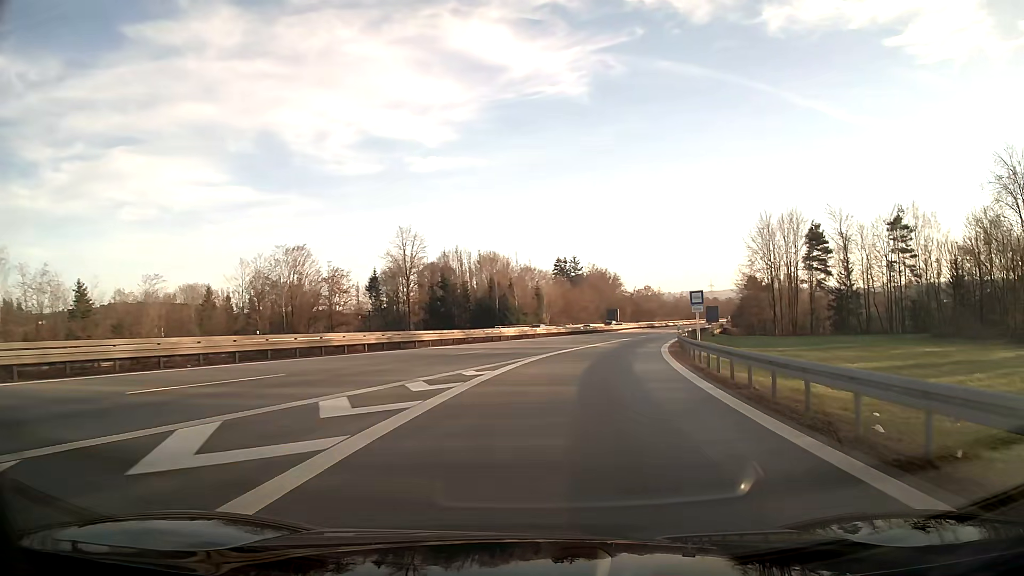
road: motorway_link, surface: asphalt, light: Day
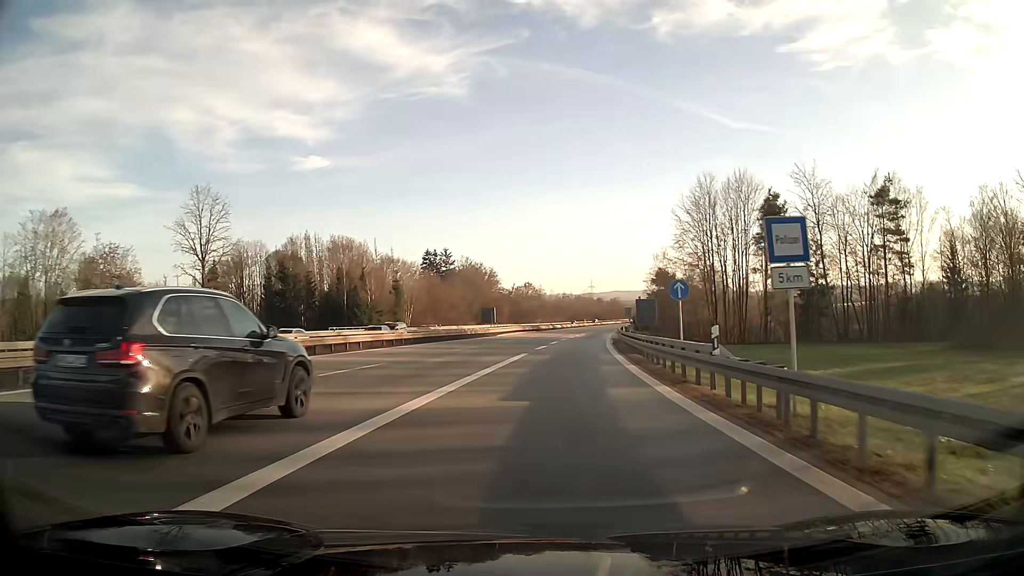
(+2.8, +29.3) m; +10°
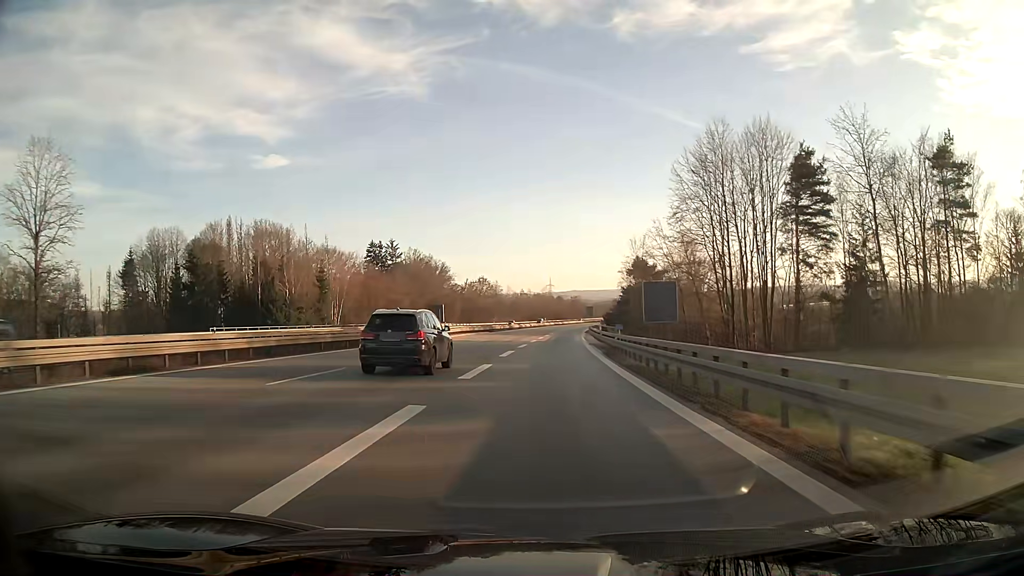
(+0.6, +21.1) m; +3°
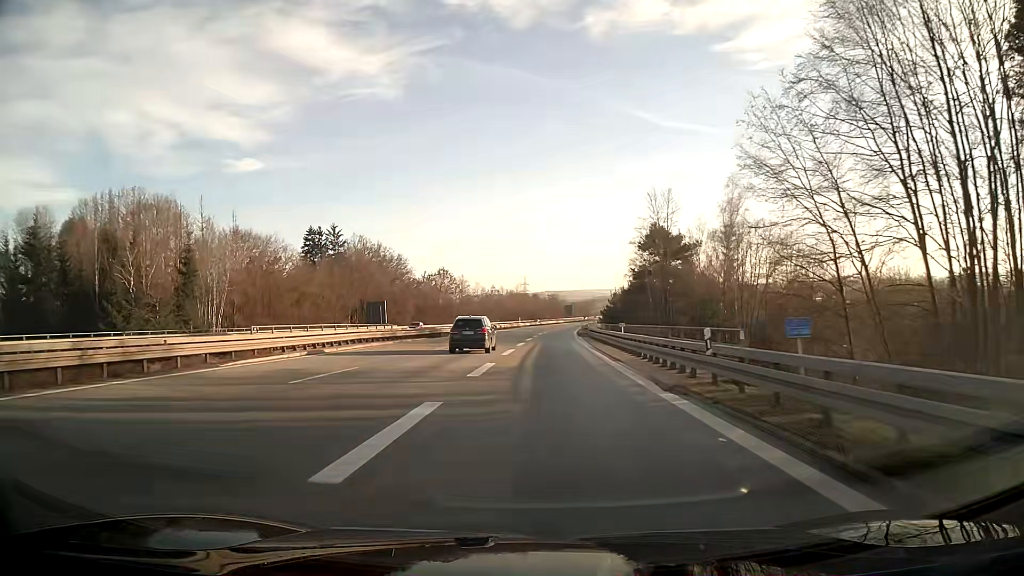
(+0.7, +35.5) m; +2°
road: motorway
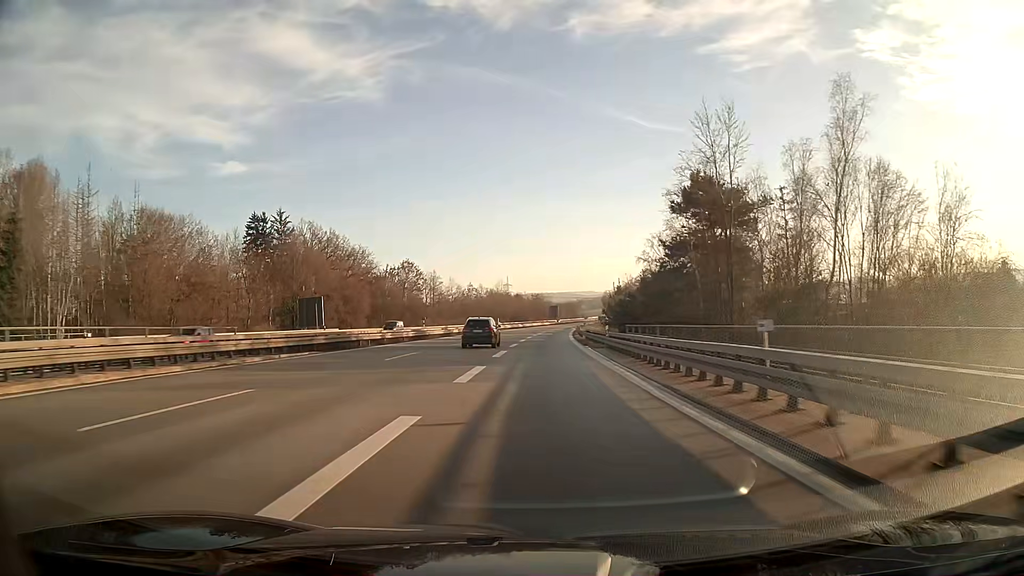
(+0.3, +26.2) m; +1°
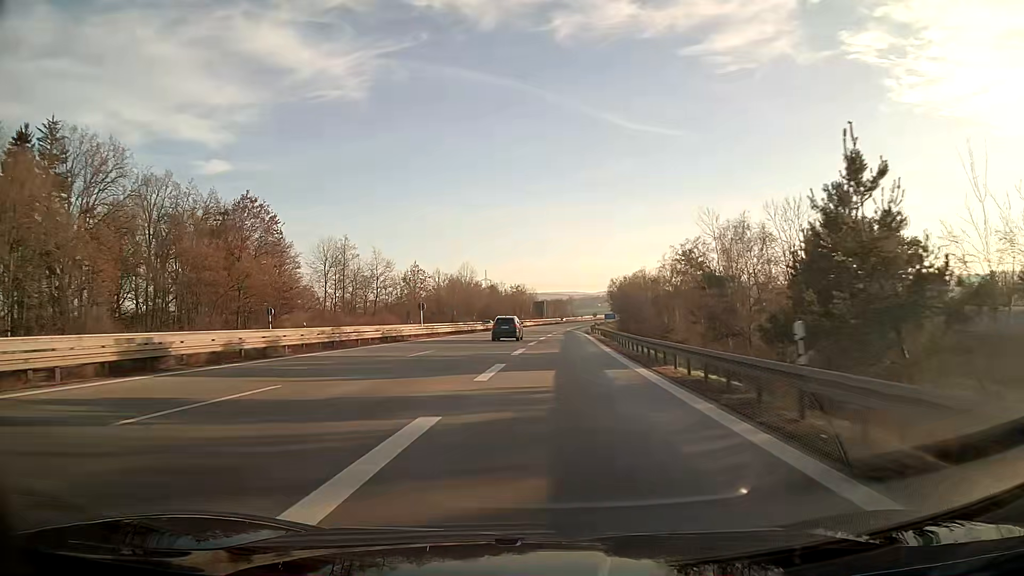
(+1.3, +72.6) m; +1°
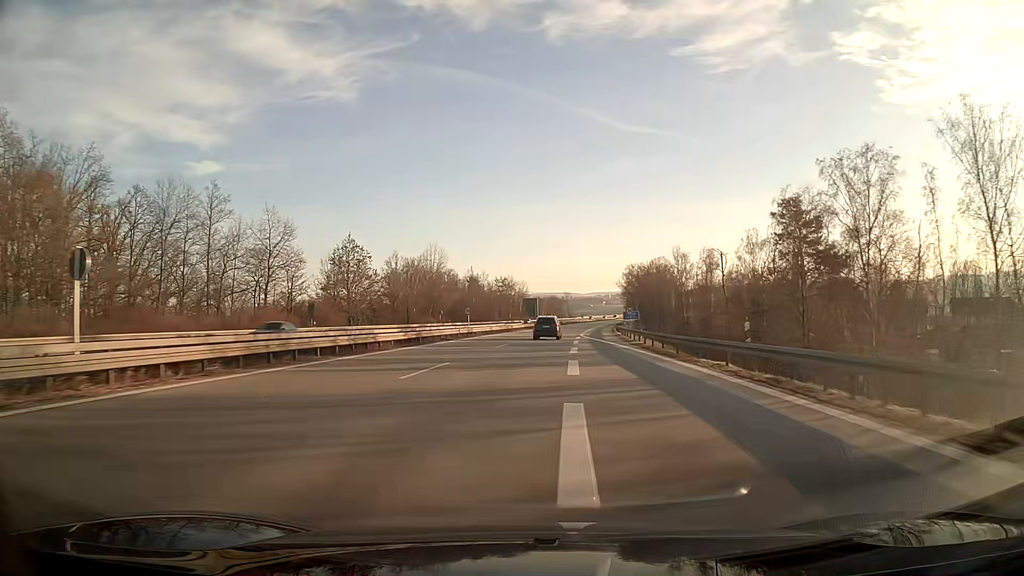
(+0.2, +46.5) m; +1°
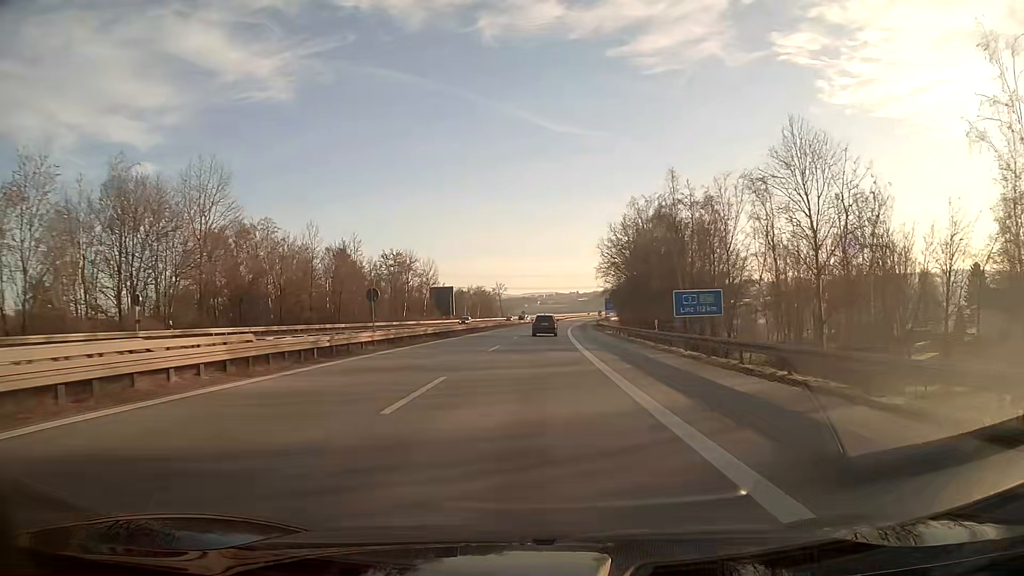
(+4.0, +78.4) m; +6°
